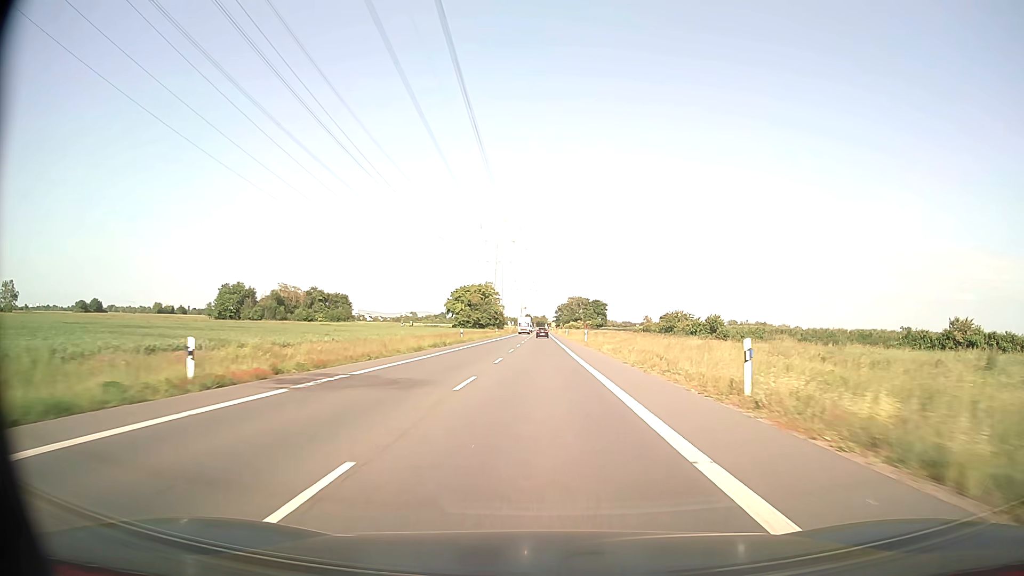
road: secondary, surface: asphalt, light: Day
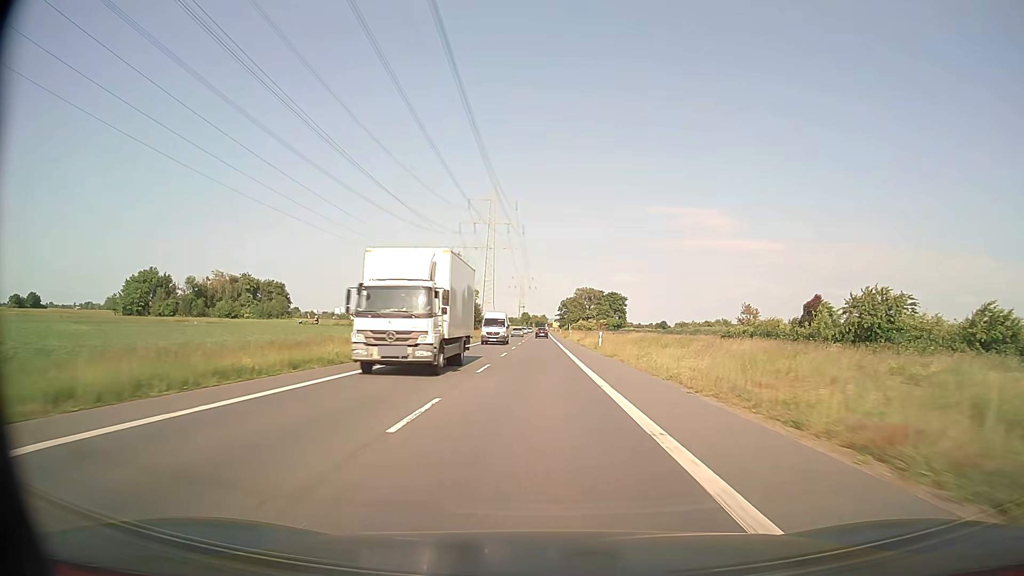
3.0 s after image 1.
(+0.1, +66.2) m; 0°
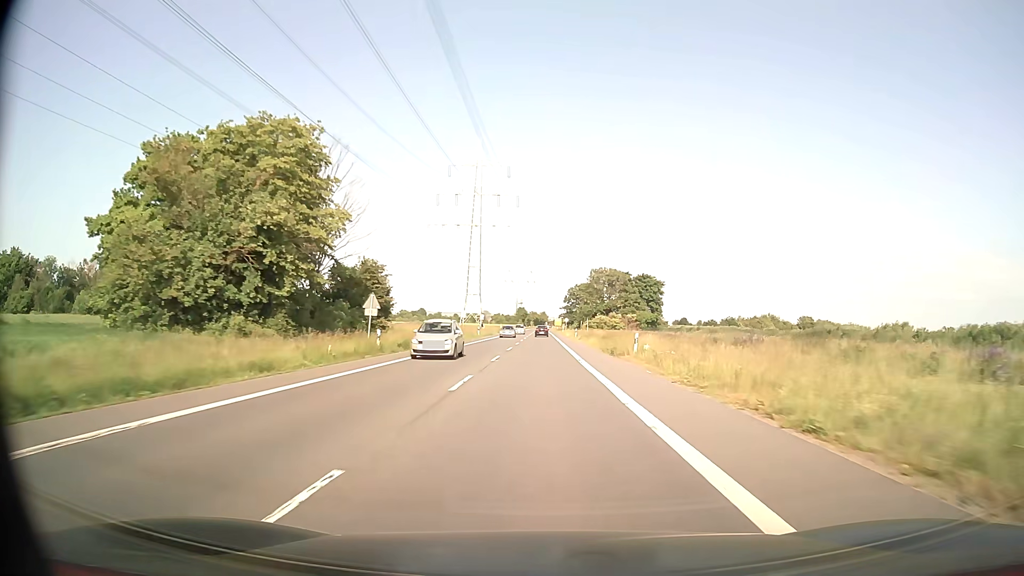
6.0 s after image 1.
(0.0, +66.9) m; 0°
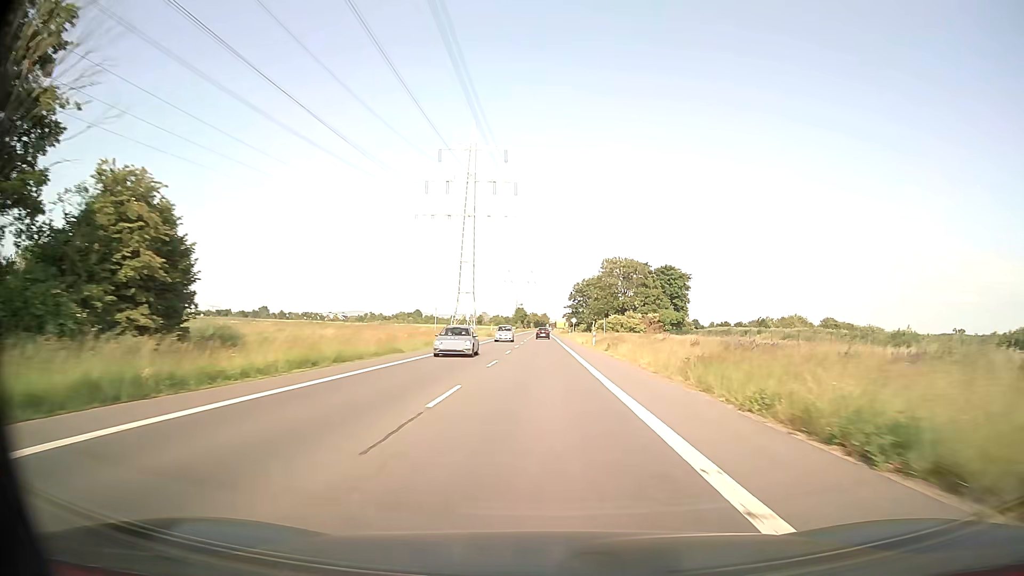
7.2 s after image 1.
(0.0, +26.7) m; 0°
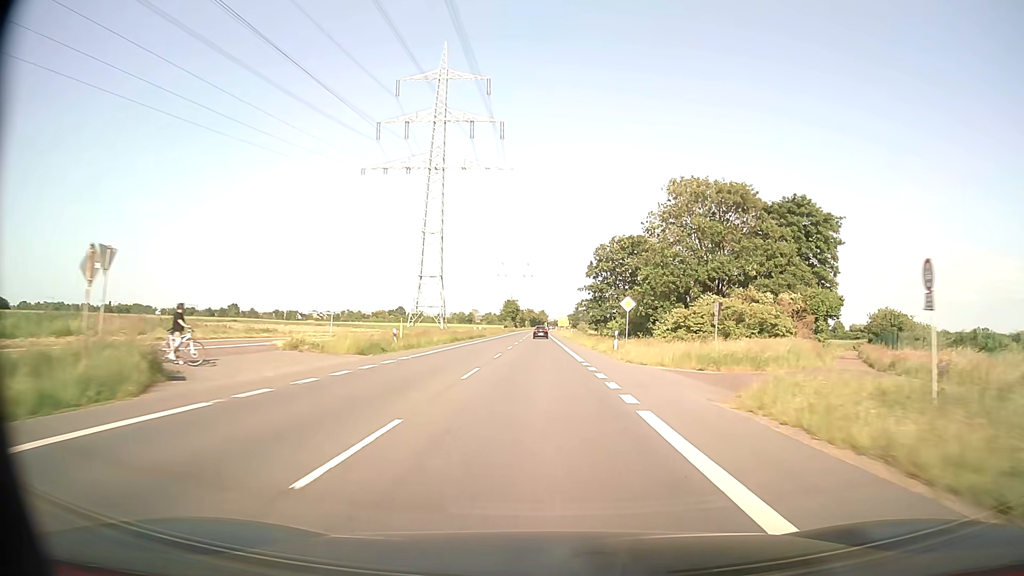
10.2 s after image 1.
(+0.2, +66.3) m; 0°
(0, +10) (0, +20) (0, +30) (0, +40) (0, +50) (0, +60) (0, +70) (0, +80) (0, +90) (0, +100) m
